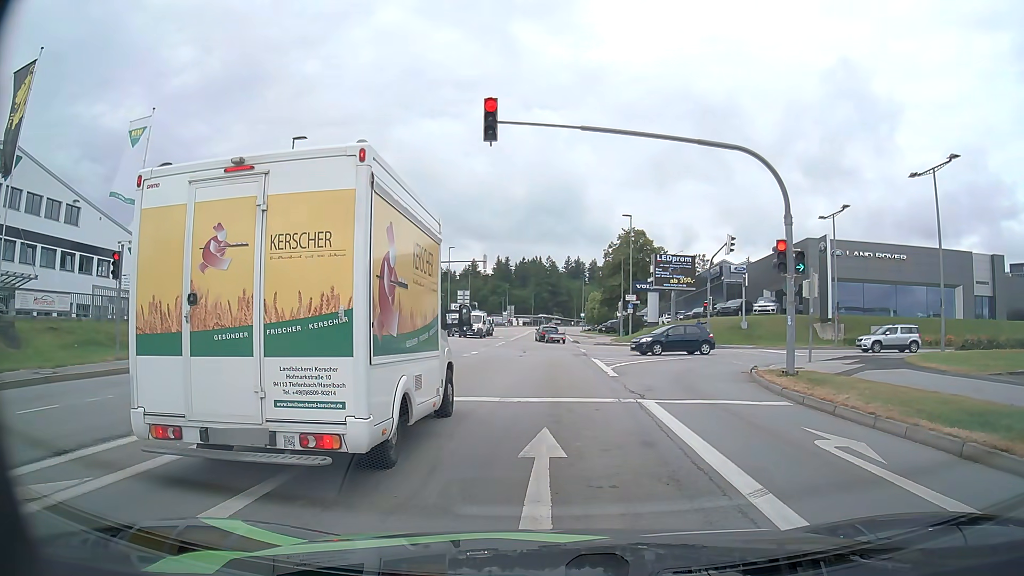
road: tertiary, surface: asphalt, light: Day
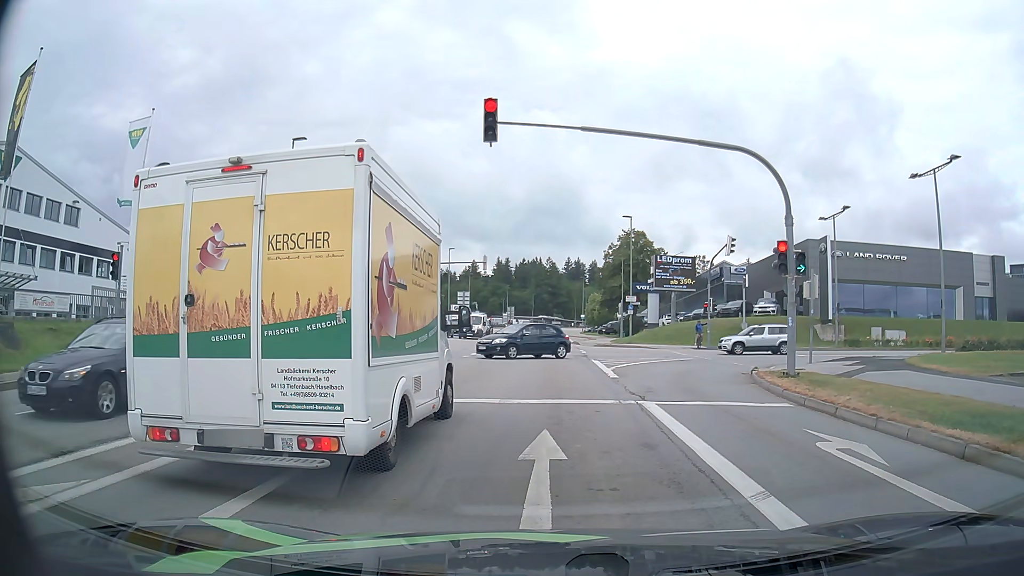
(0.0, +0.1) m; 0°
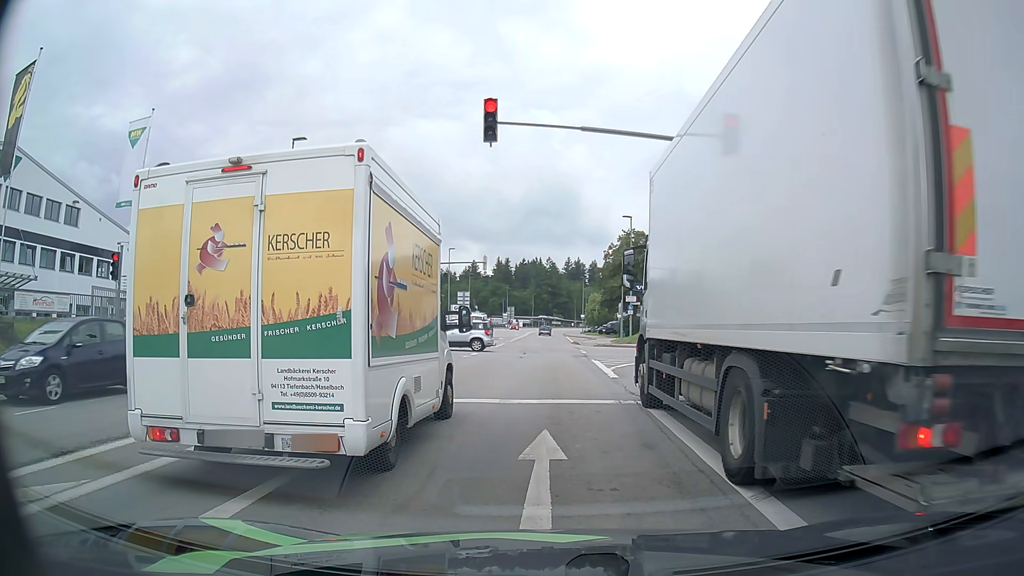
(0.0, 0.0) m; 0°
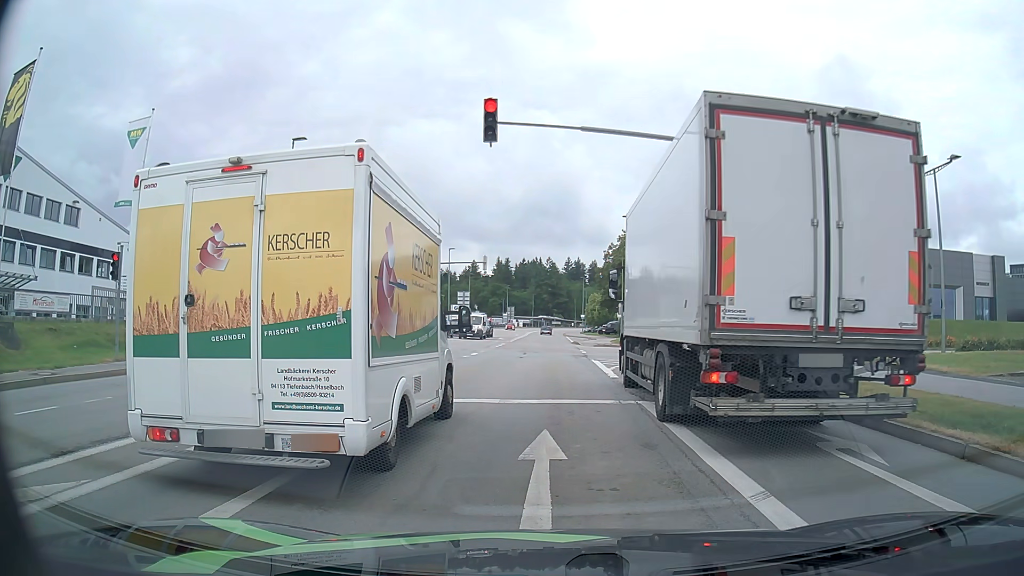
(0.0, 0.0) m; 0°
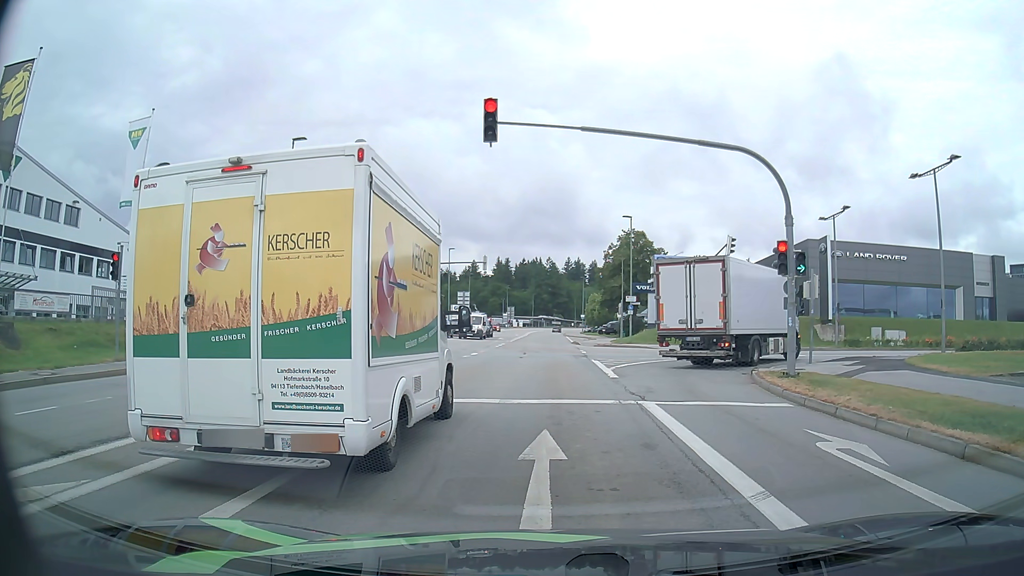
(0.0, 0.0) m; 0°
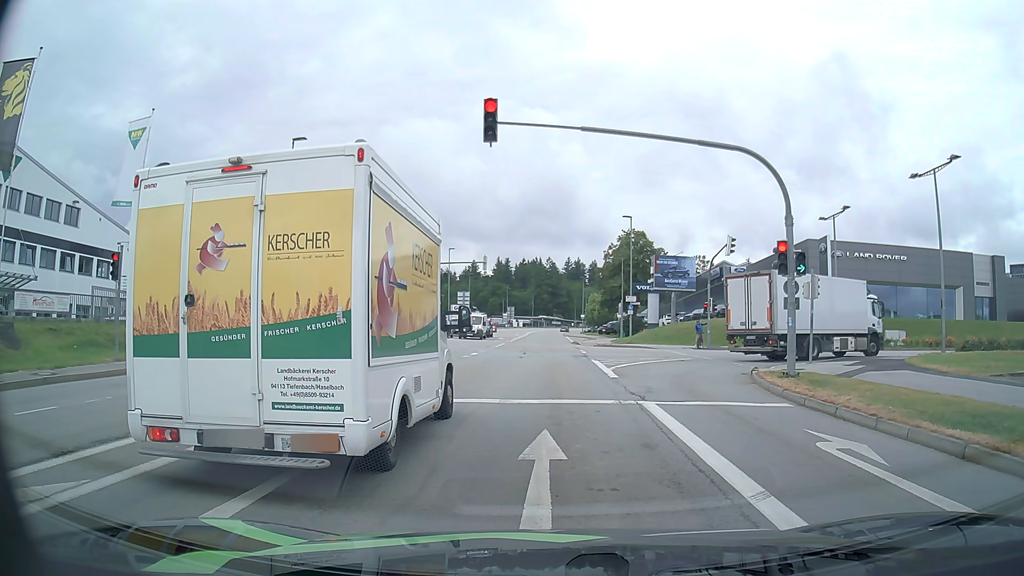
(0.0, 0.0) m; 0°
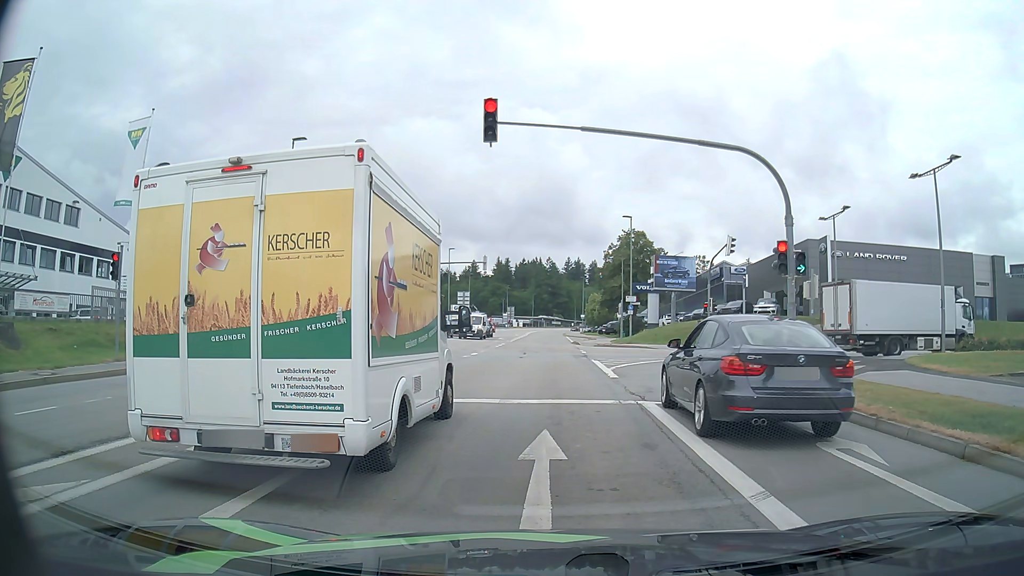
(0.0, 0.0) m; 0°
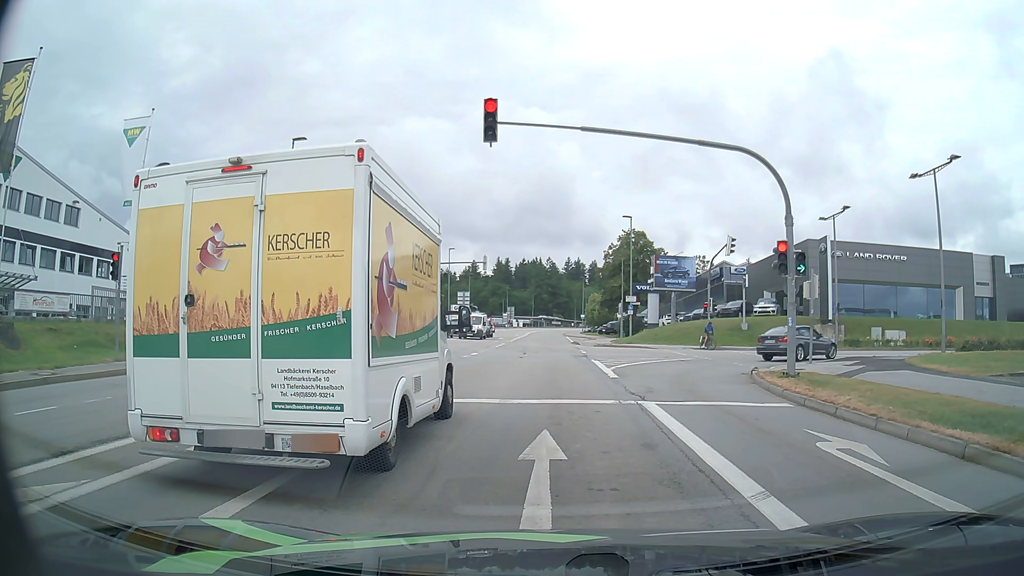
(0.0, 0.0) m; 0°
(0, +10) (0, +20) (0, +30) (+1, +40) (+1, +50) (+1, +60) (+2, +70) (+2, +80) (+2, +90) (+2, +100) m
